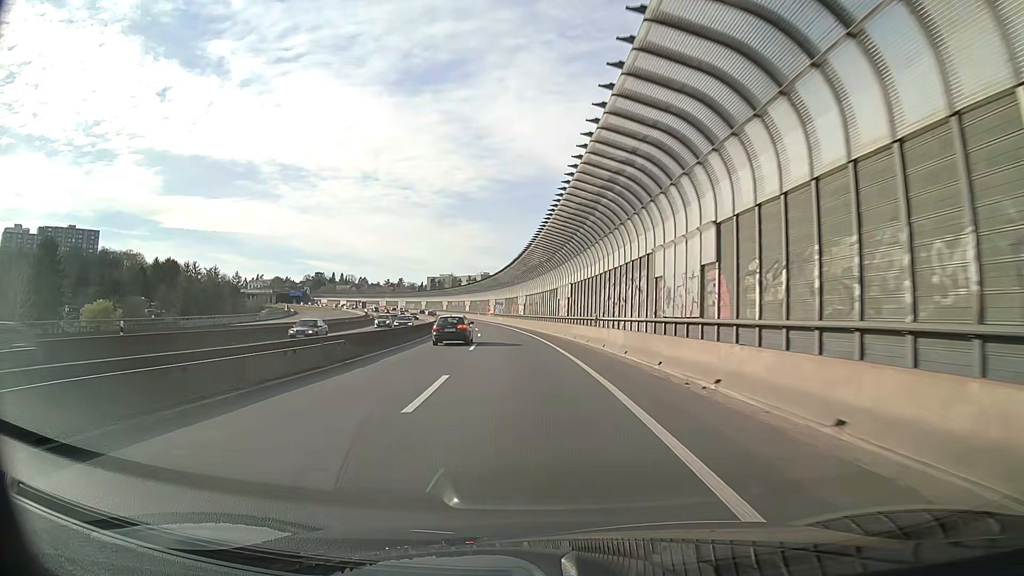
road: motorway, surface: asphalt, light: Day
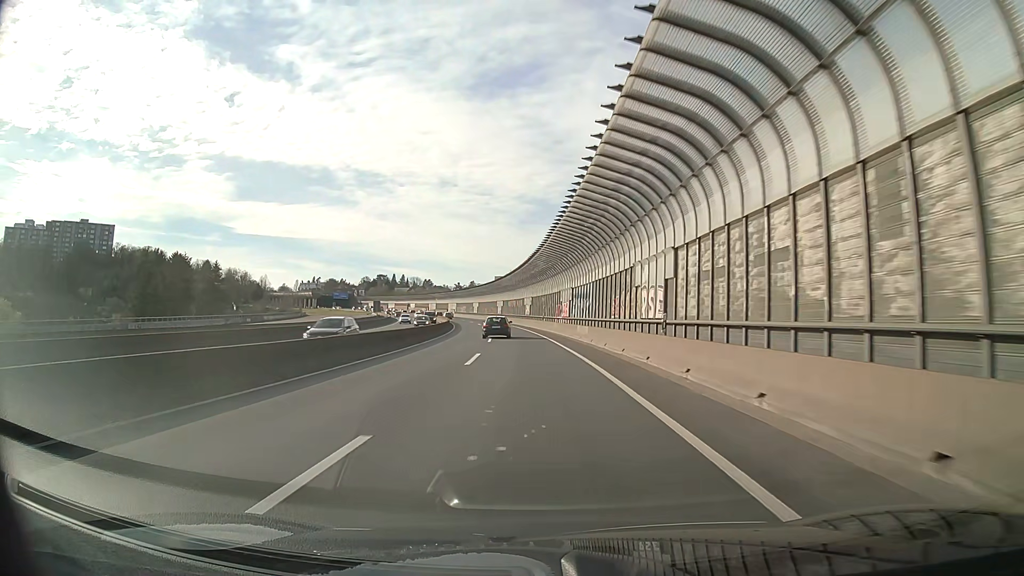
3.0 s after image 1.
(-3.4, +62.3) m; -7°
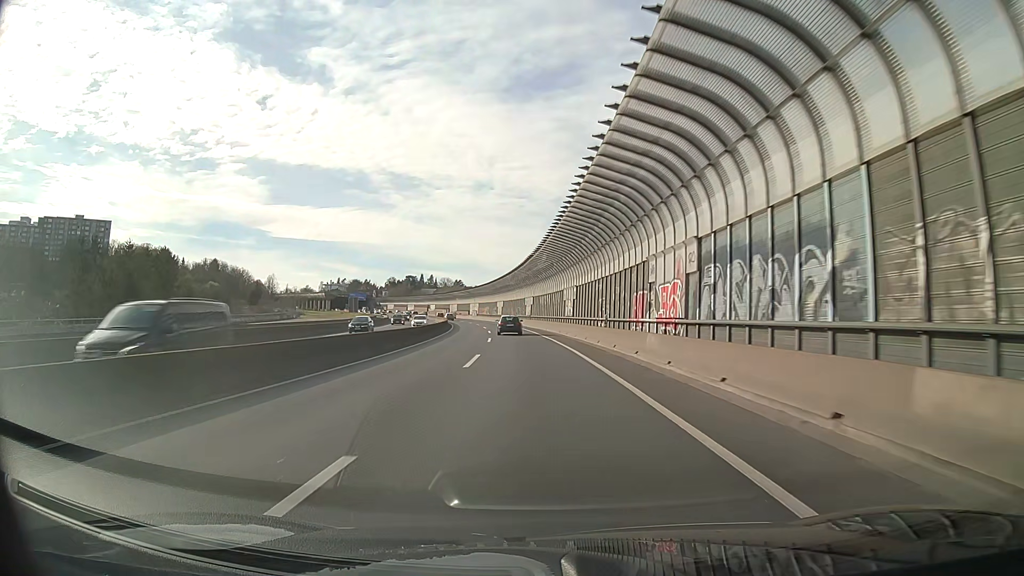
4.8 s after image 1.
(-0.9, +37.4) m; -3°
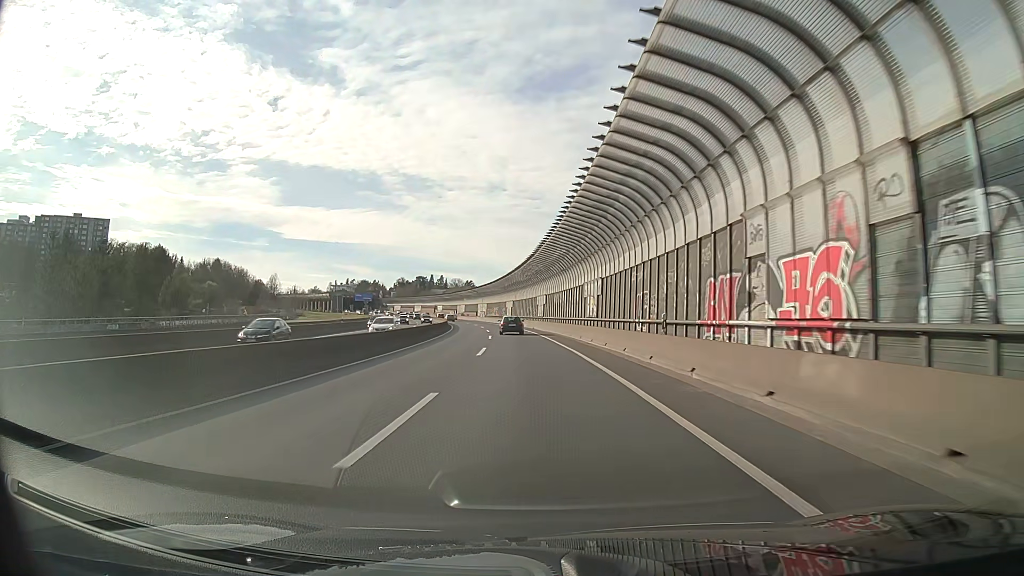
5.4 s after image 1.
(-0.1, +12.5) m; -1°
(0, +10) (0, +20) (-1, +30) (-1, +40) (-2, +50) (-3, +60) (-4, +70) (-5, +80) (-6, +90) (-8, +100) m
